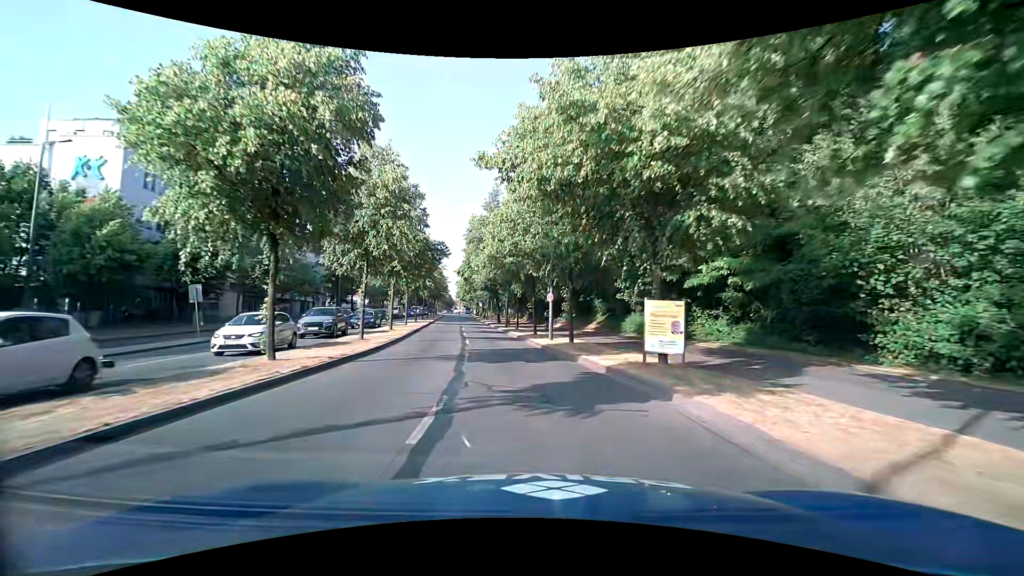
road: primary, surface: asphalt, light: Day
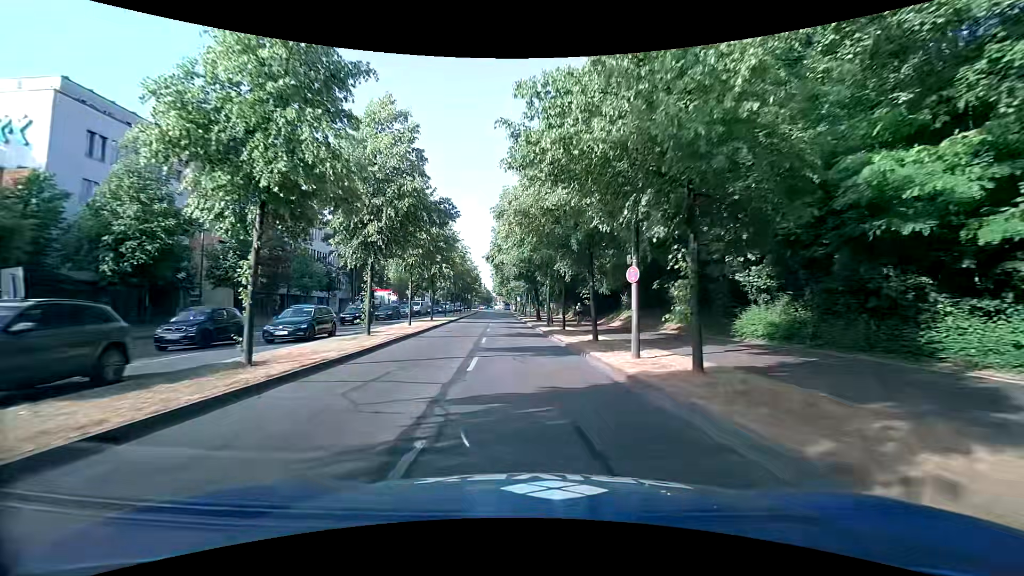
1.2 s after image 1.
(-0.5, +12.1) m; -5°
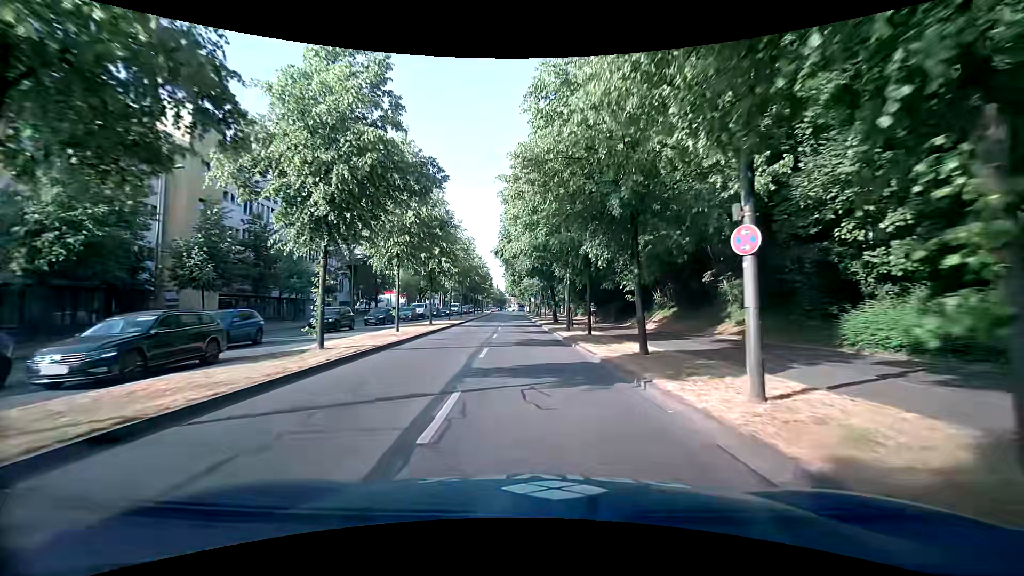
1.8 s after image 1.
(0.0, +6.1) m; -1°
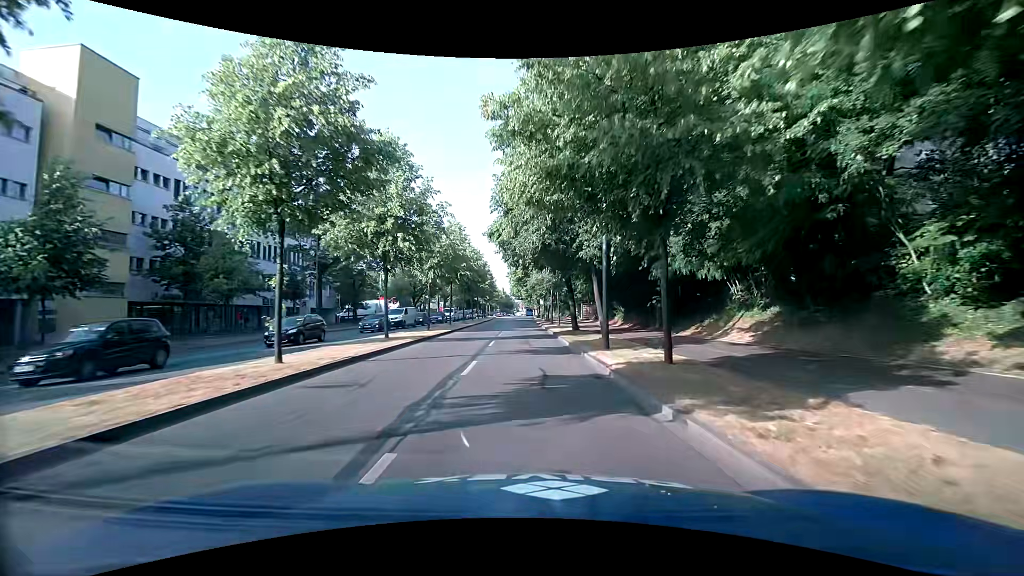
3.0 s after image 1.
(-0.2, +12.5) m; -1°
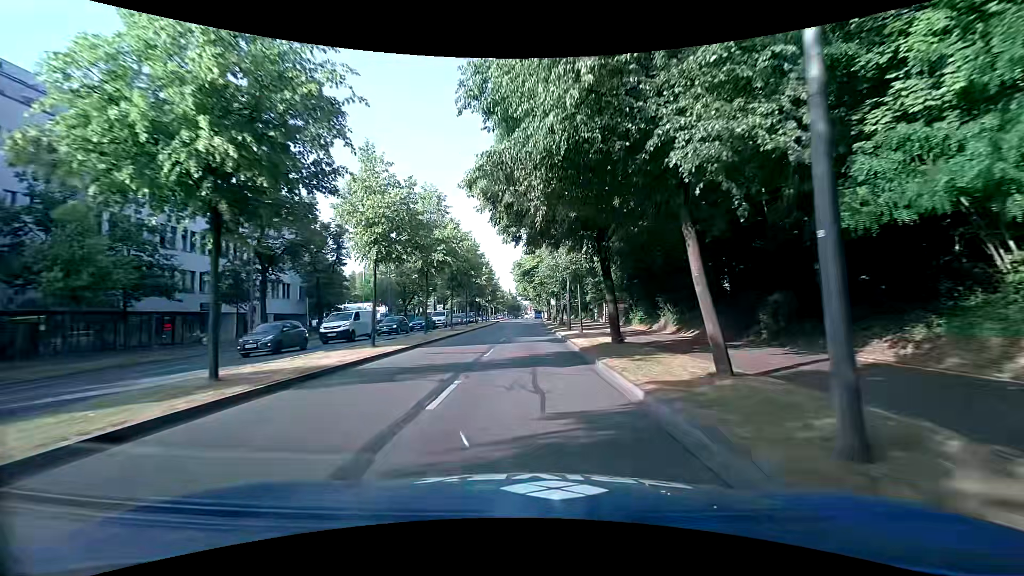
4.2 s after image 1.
(-0.1, +12.9) m; 0°
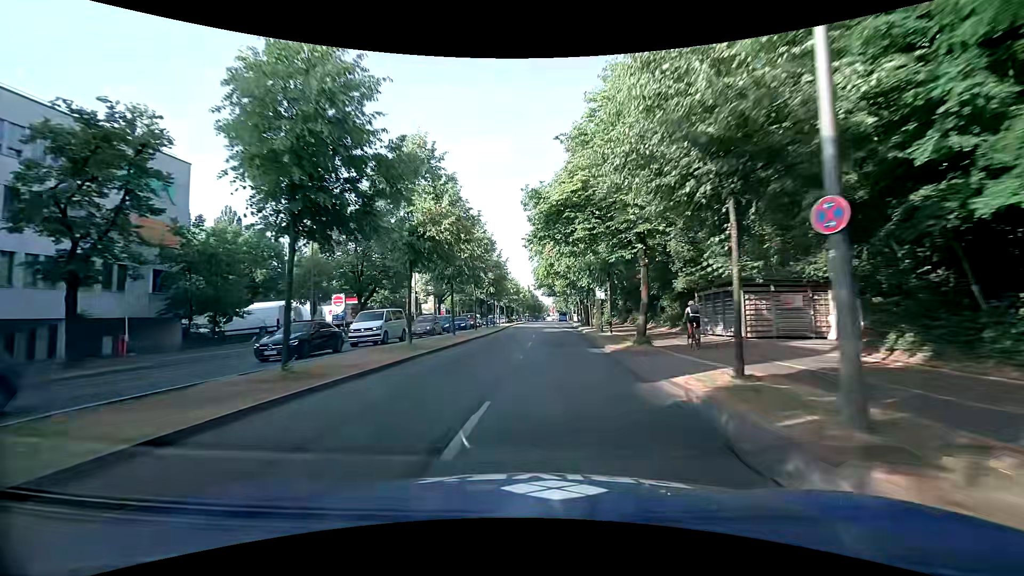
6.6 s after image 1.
(-0.8, +29.7) m; -3°
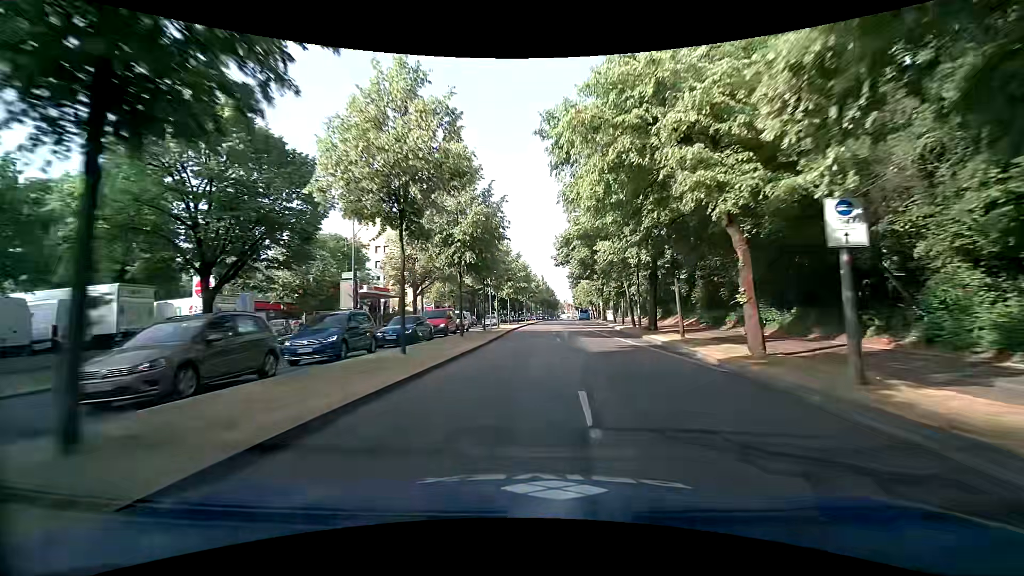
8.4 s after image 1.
(-0.4, +26.6) m; -1°
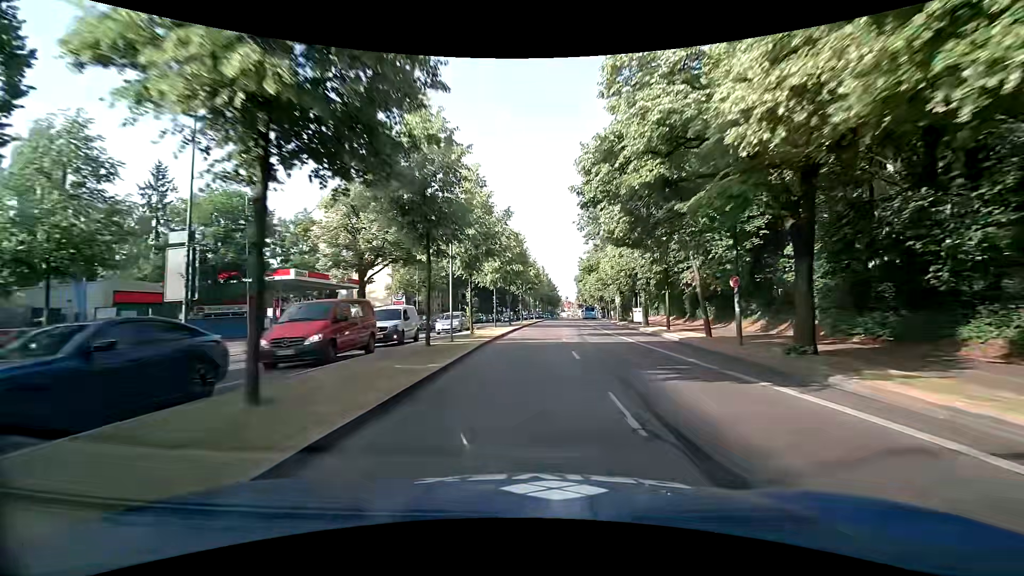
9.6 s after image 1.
(-0.1, +18.2) m; -1°
(0, +10) (0, +20) (+1, +30) (+1, +40) (+2, +50) (+3, +60) (+4, +70) (+5, +80) (+5, +90) (+6, +100) m
